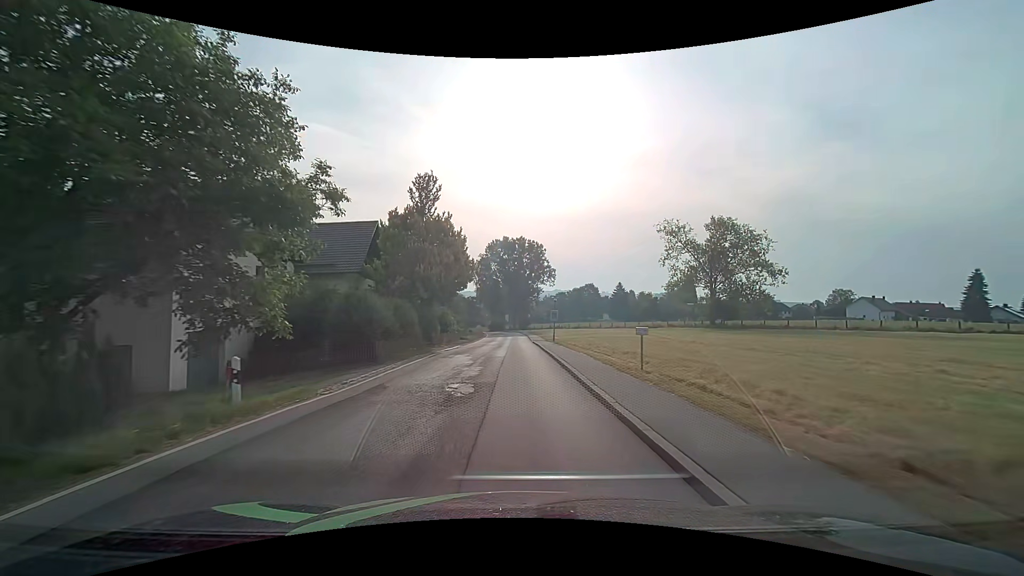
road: secondary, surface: asphalt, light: Day
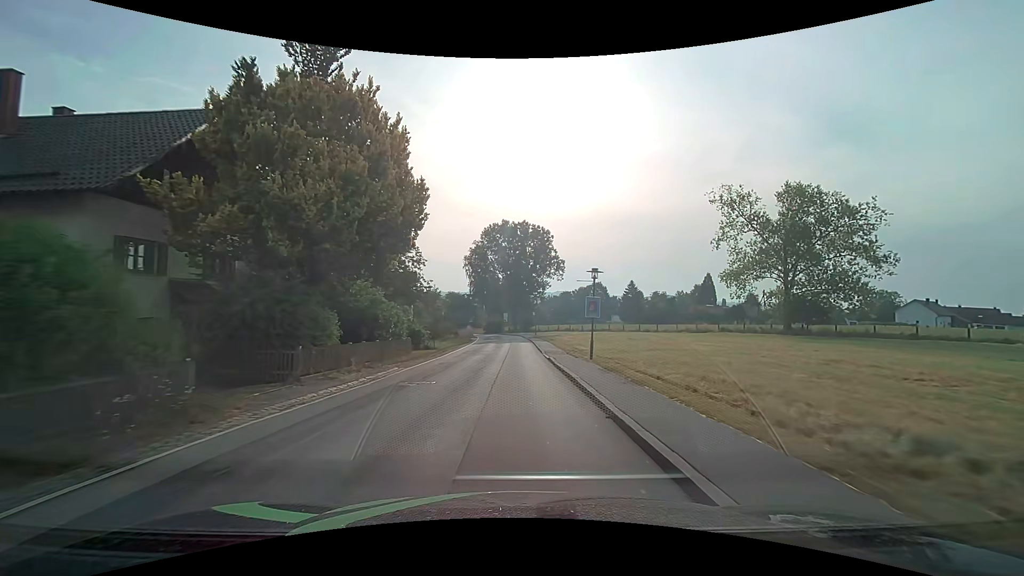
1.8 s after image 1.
(0.0, +20.7) m; 0°
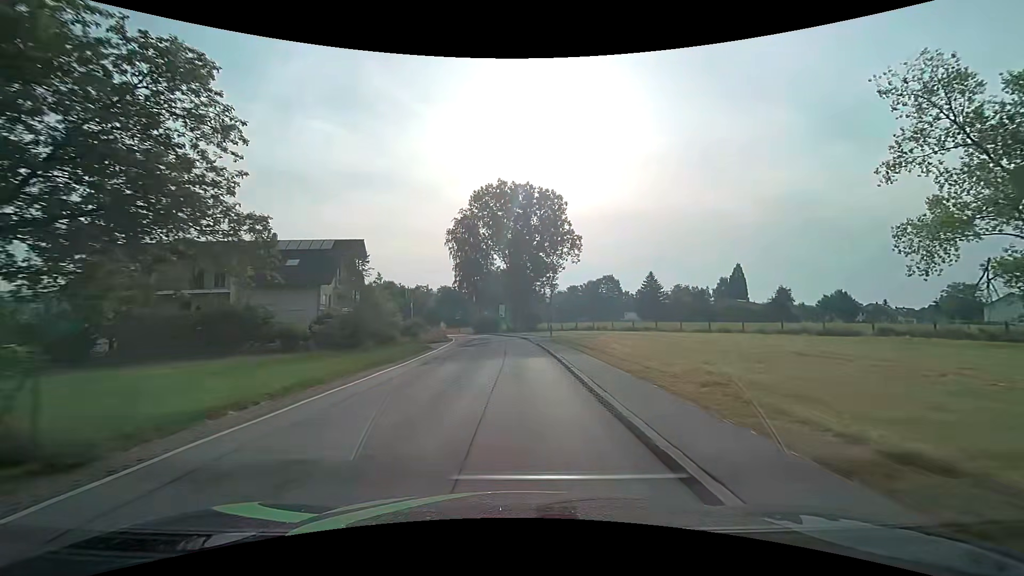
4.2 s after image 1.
(0.0, +27.0) m; 0°
(0, +10) (0, +20) (0, +30) (-1, +40) (-2, +50) (-4, +60) (-7, +69) (-11, +79) (-15, +88) (-20, +96) m
